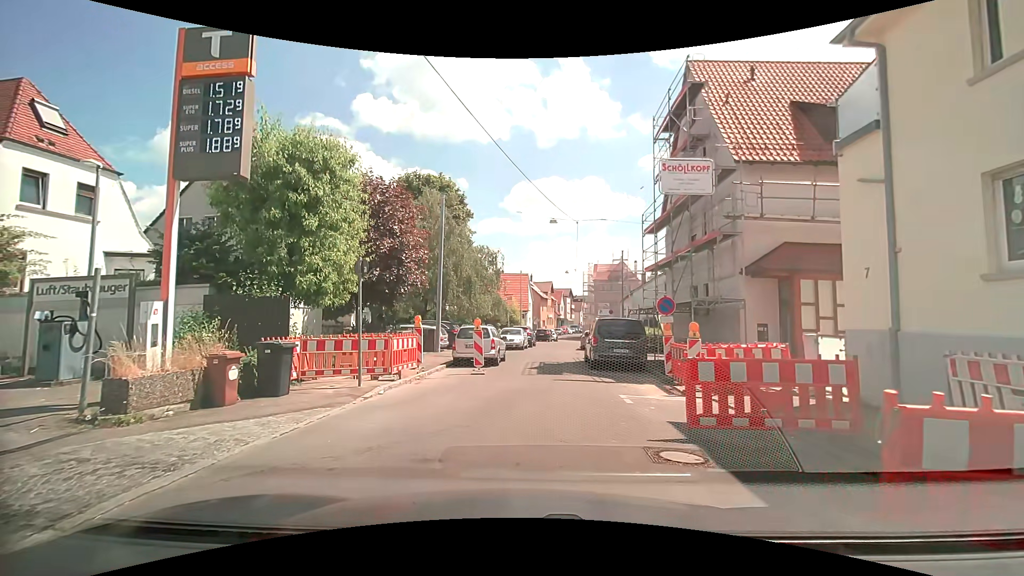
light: Day
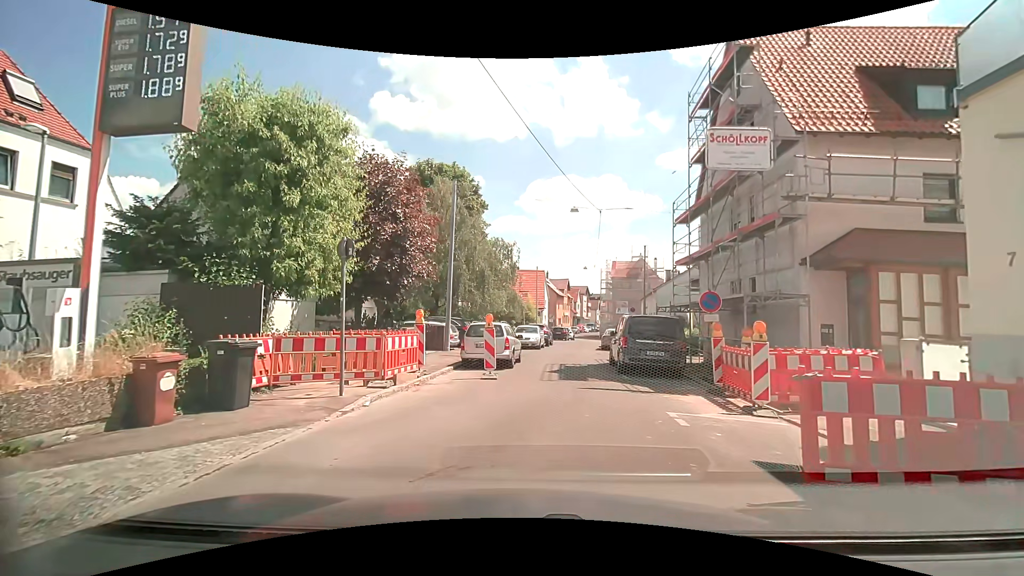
(0.0, +2.2) m; -1°
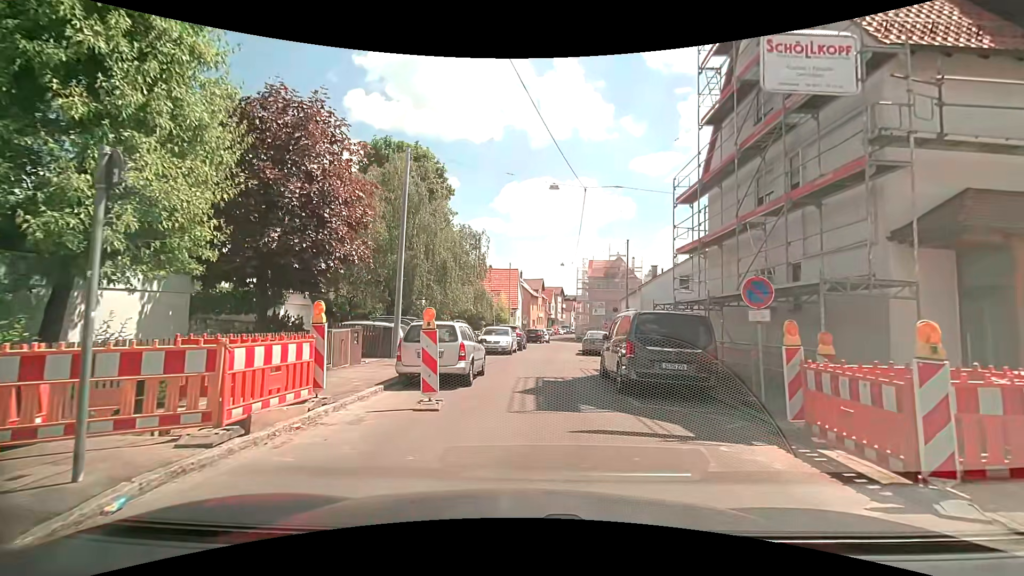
(+0.2, +4.7) m; +4°
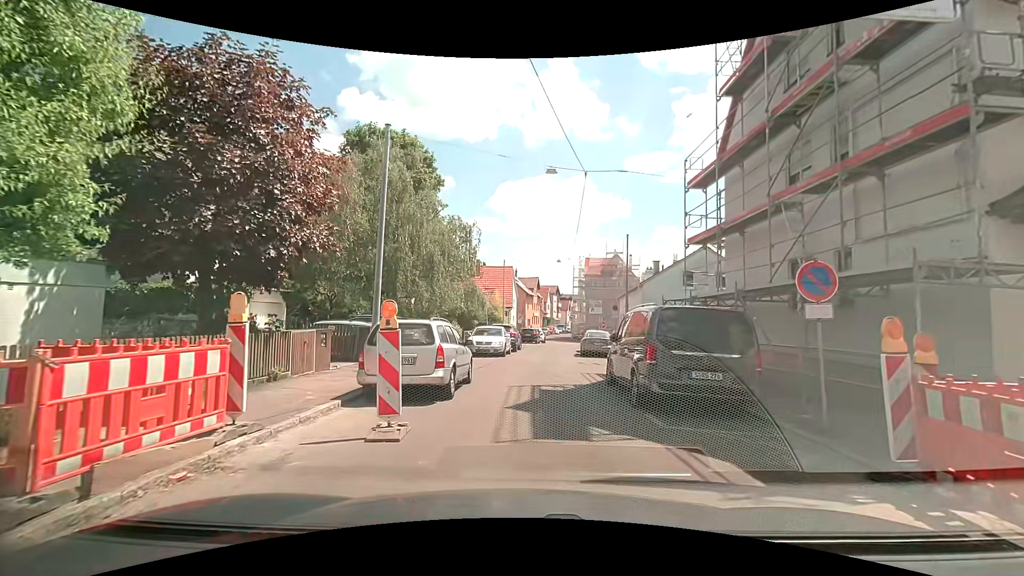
(0.0, +2.2) m; 0°
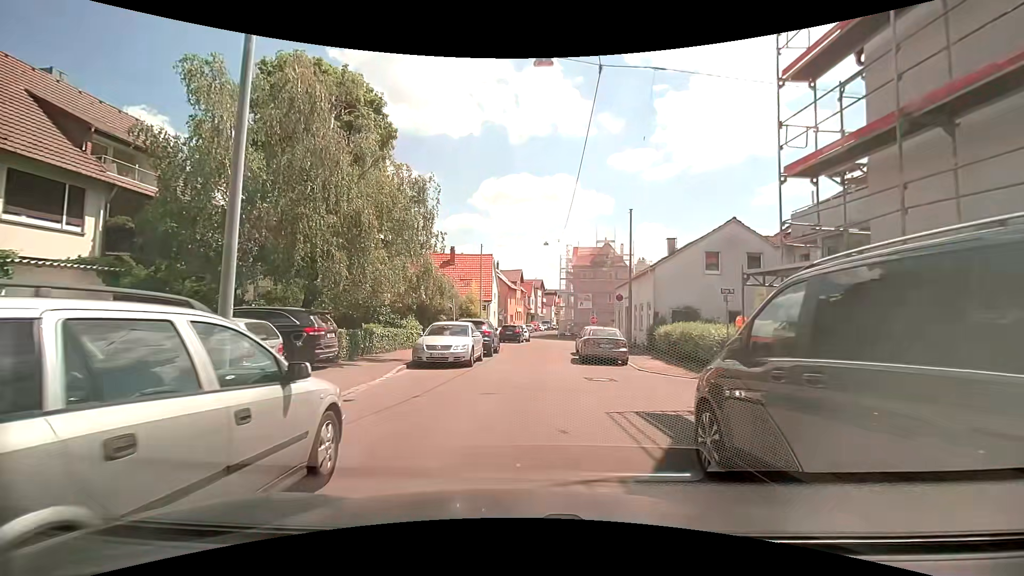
(+0.3, +7.8) m; +3°
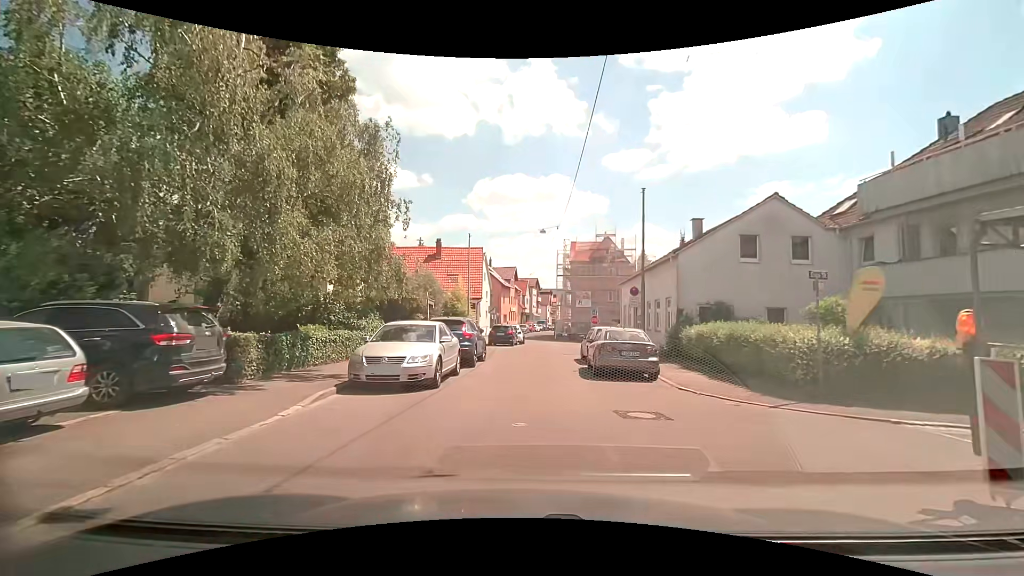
(0.0, +5.1) m; +1°
